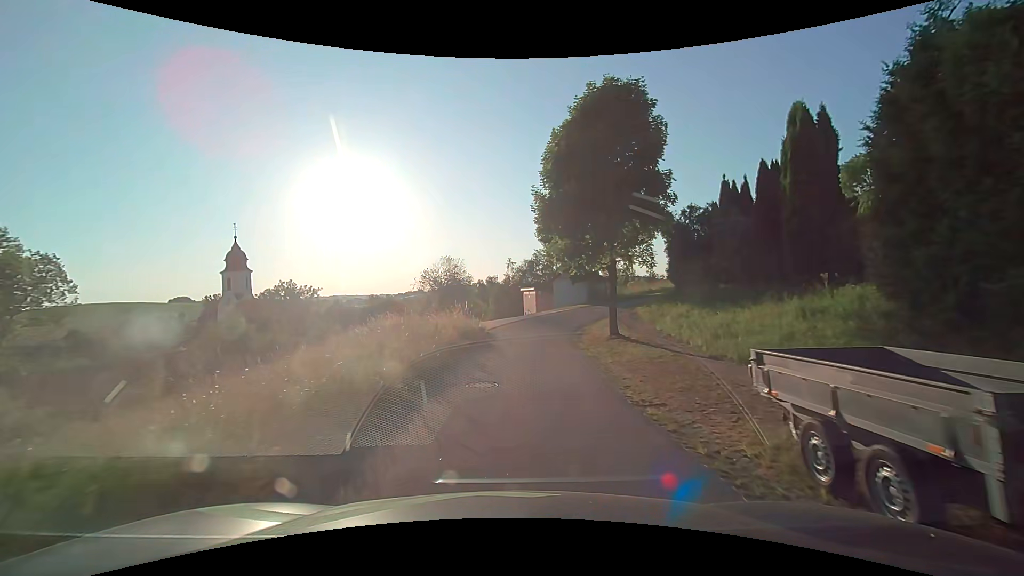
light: Day
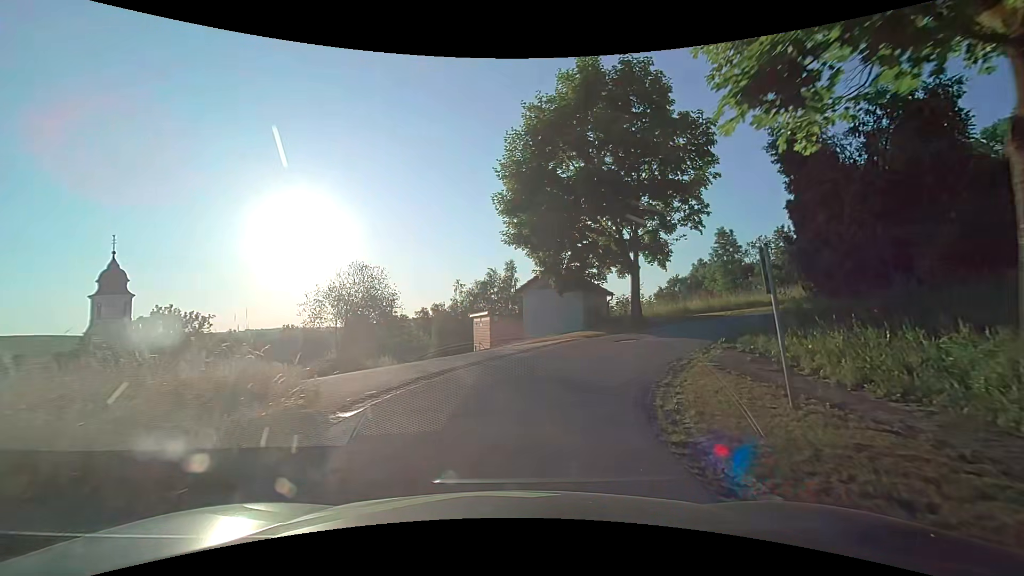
(+0.8, +16.7) m; +6°
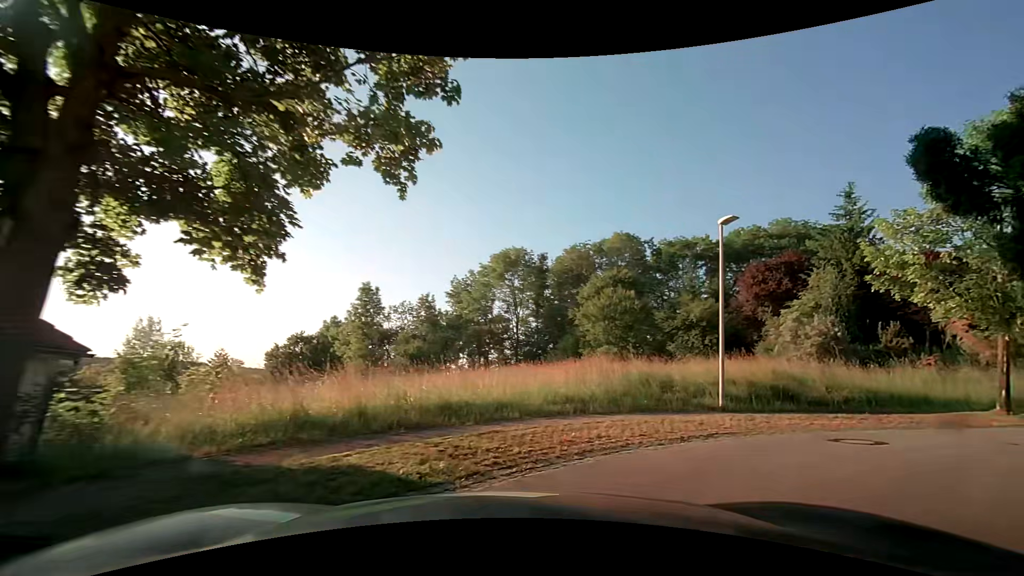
(+3.7, +14.4) m; +37°
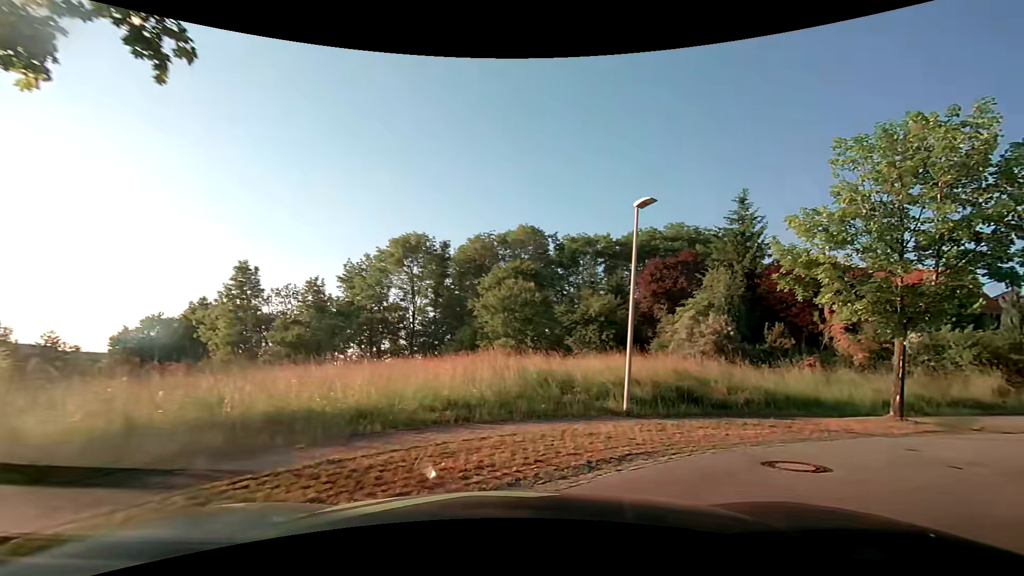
(+0.3, +2.3) m; +11°
